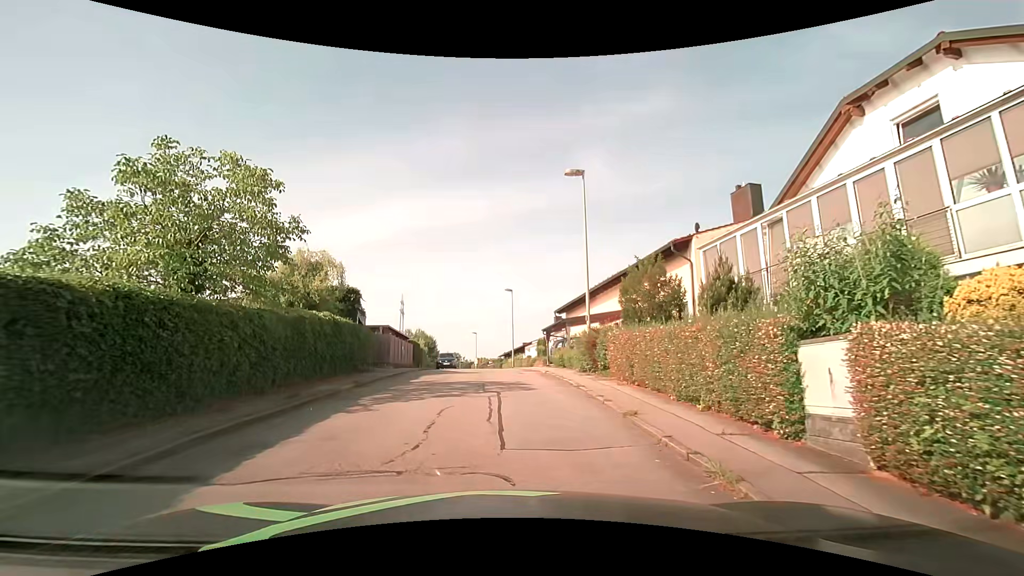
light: Day
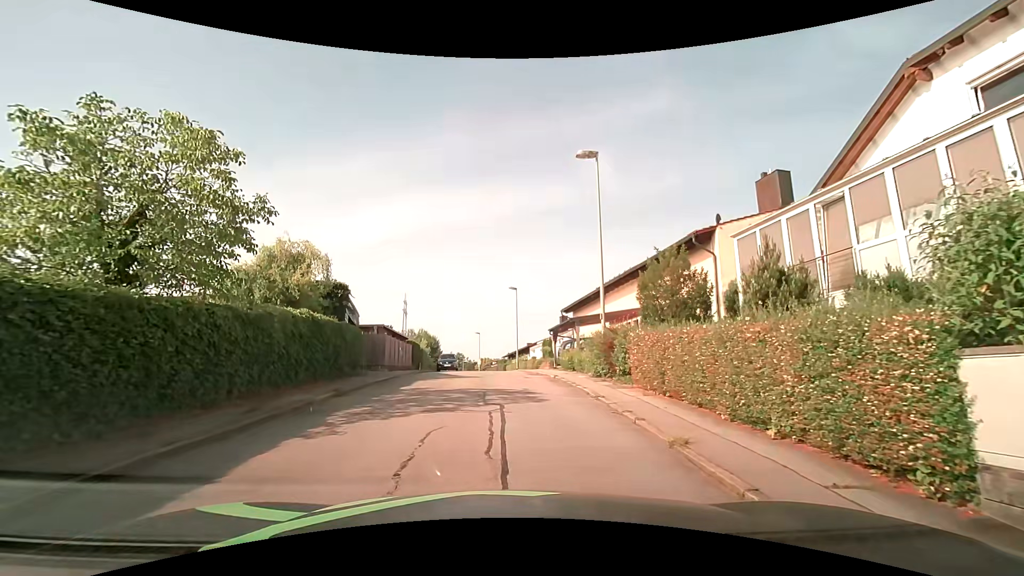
(0.0, +2.1) m; -1°
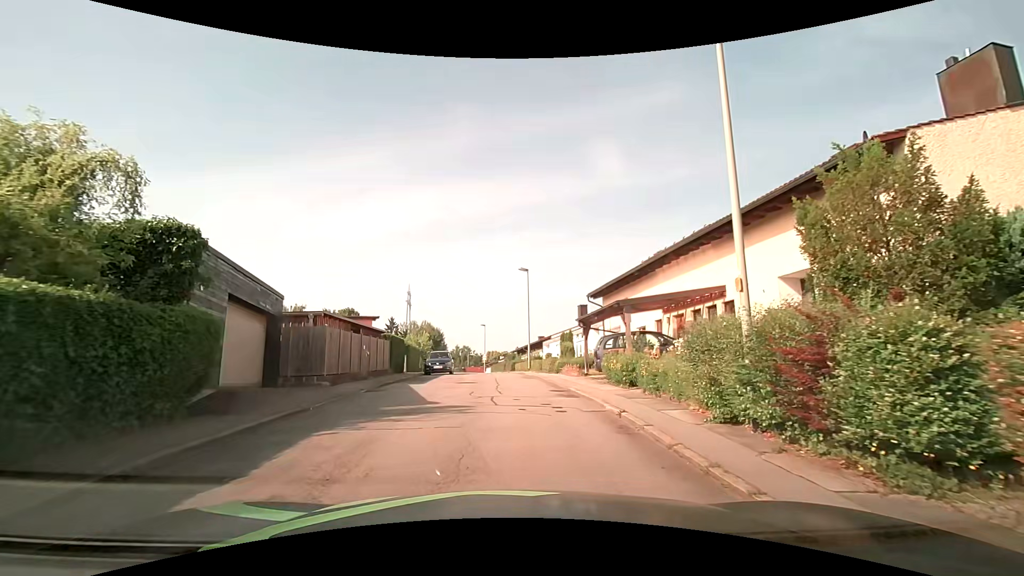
(-0.1, +9.7) m; -2°
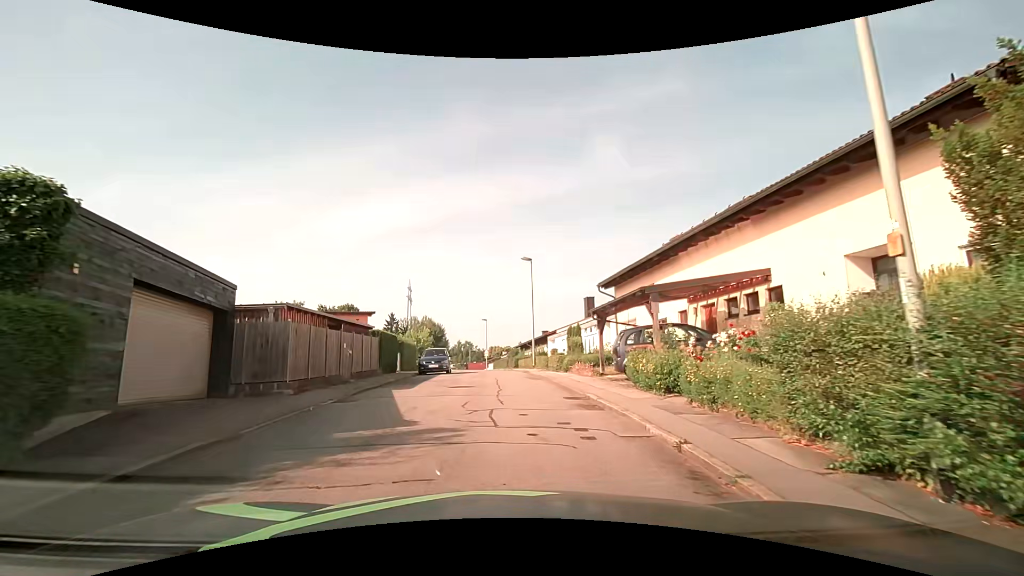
(0.0, +3.0) m; +1°
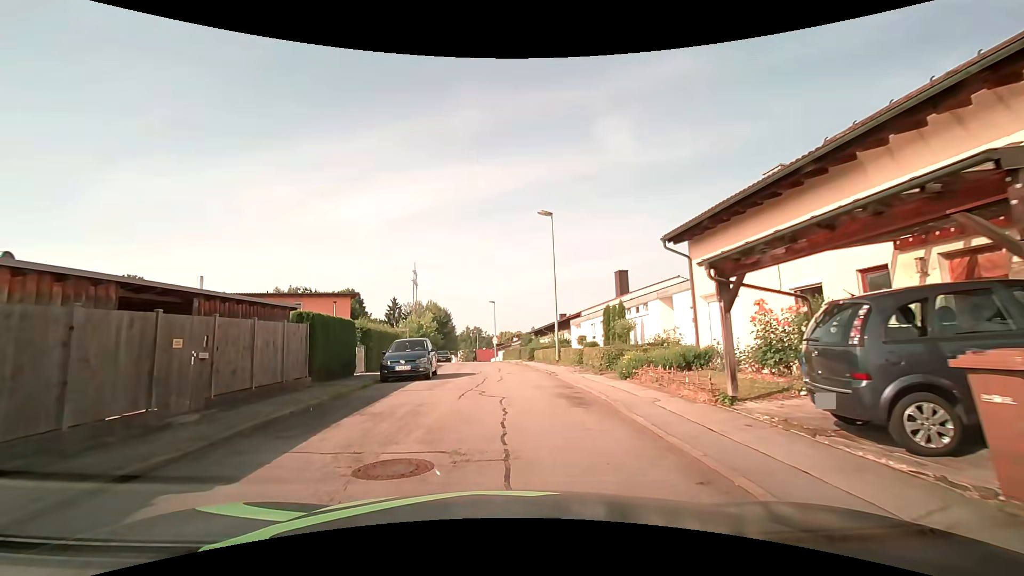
(-0.2, +10.2) m; -1°
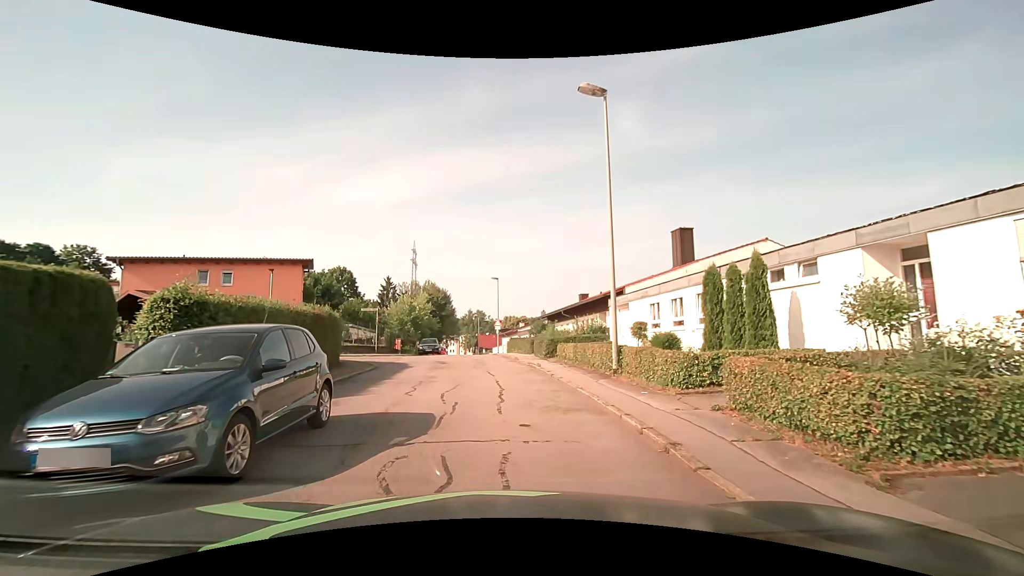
(-0.2, +12.4) m; -1°
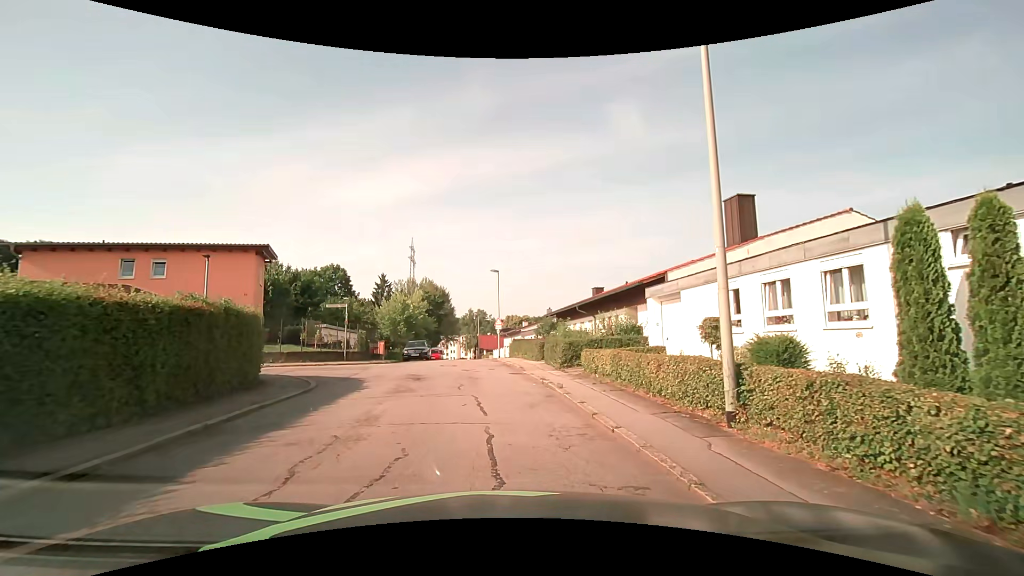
(0.0, +6.6) m; 0°
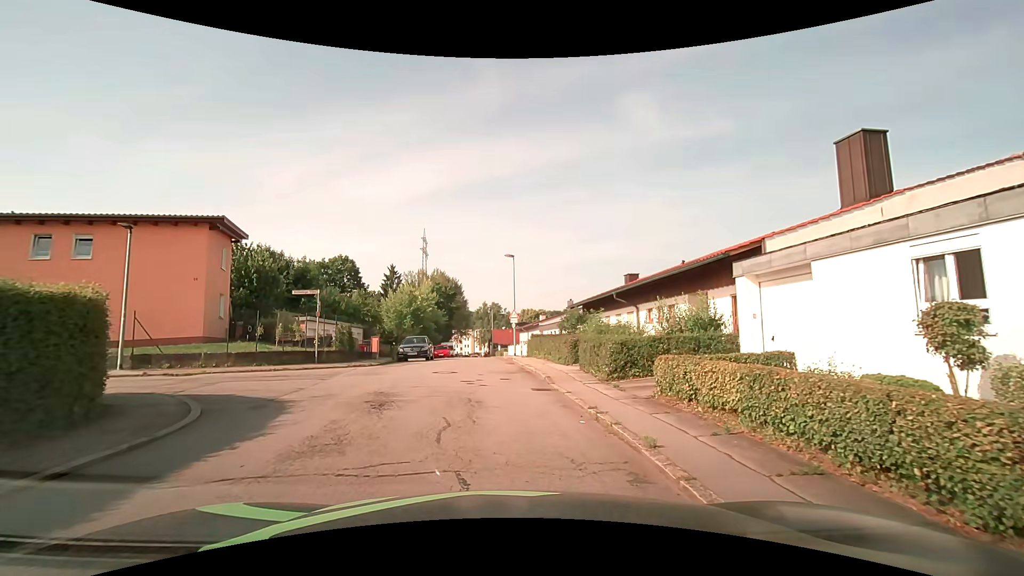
(-0.1, +6.2) m; -2°
(0, +10) (-6, +17) (-16, +16) (-25, +14) (-35, +10) (-45, +9) (-54, +7) (-64, +6) (-74, +5) (-84, +3) m
